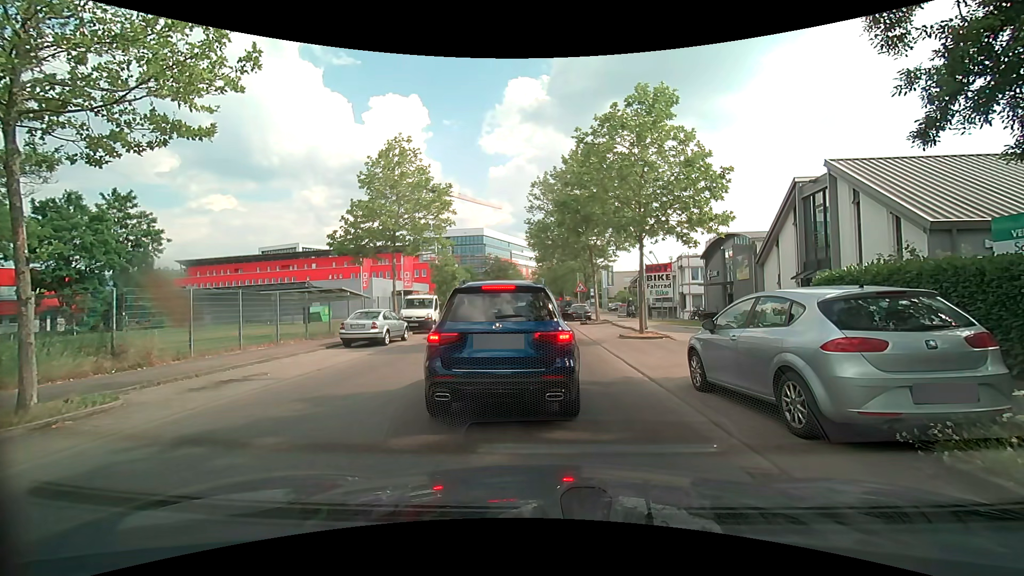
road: unclassified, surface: asphalt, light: Day
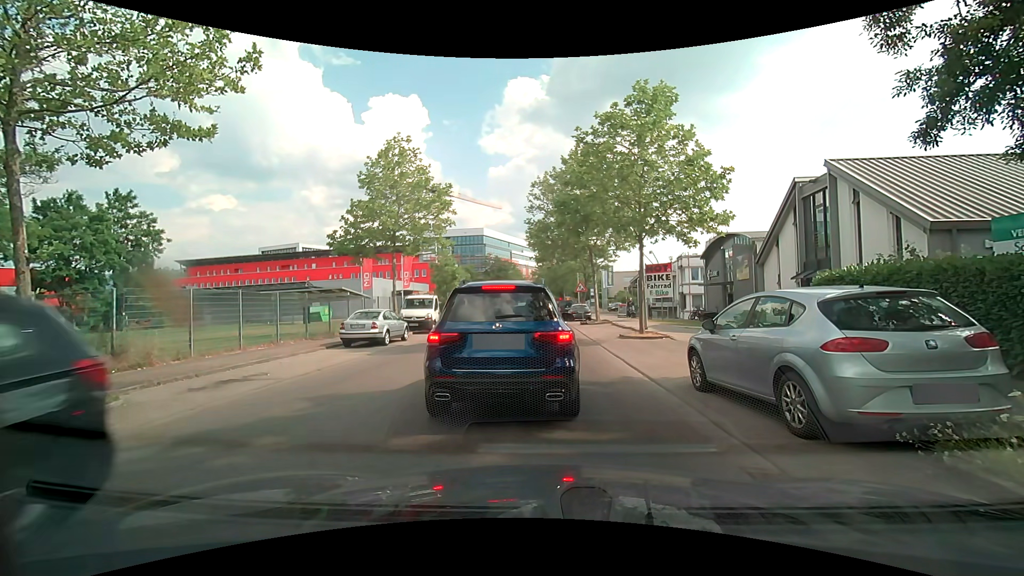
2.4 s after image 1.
(0.0, 0.0) m; 0°
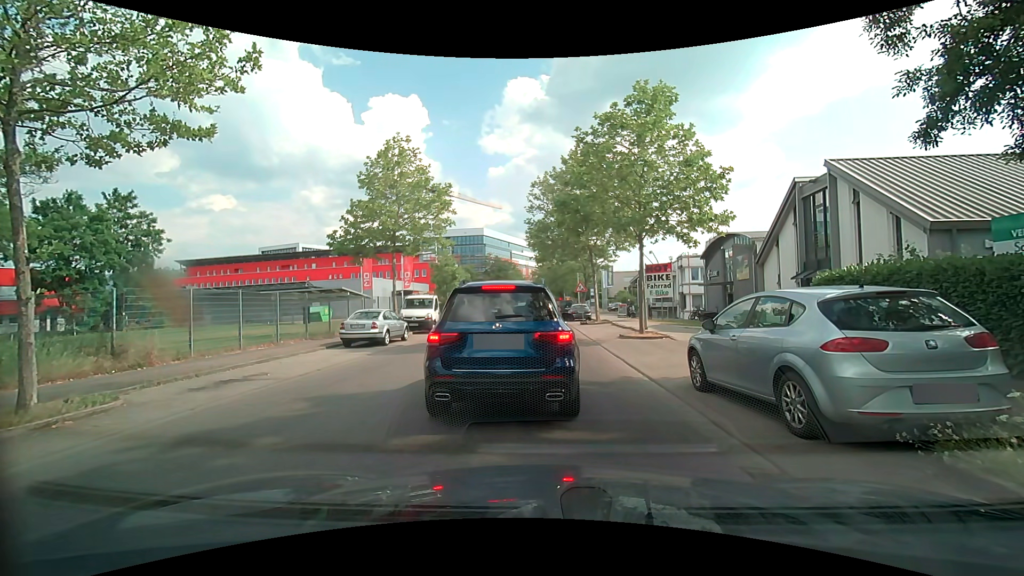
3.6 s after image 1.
(0.0, 0.0) m; 0°
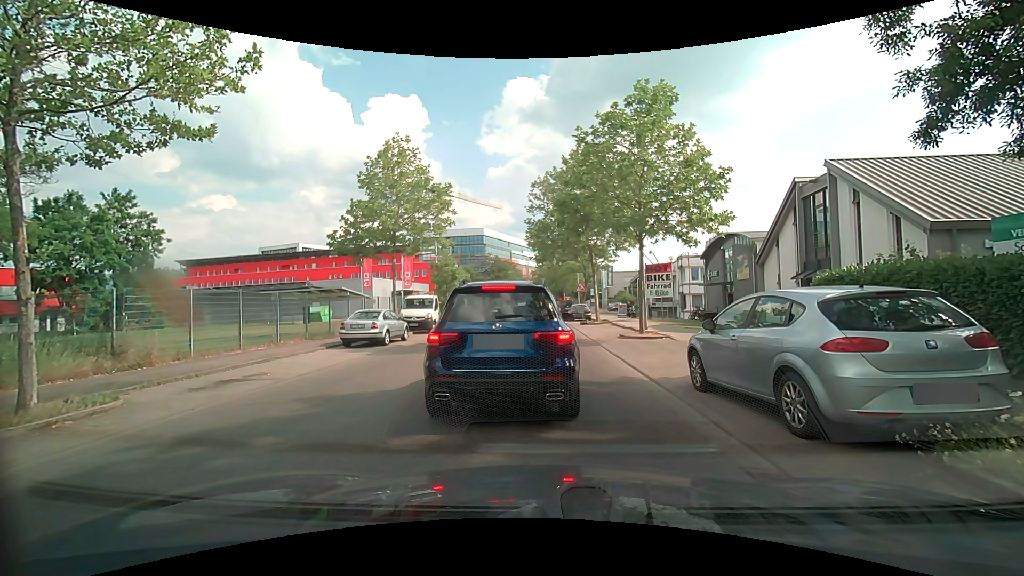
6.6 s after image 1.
(0.0, 0.0) m; 0°
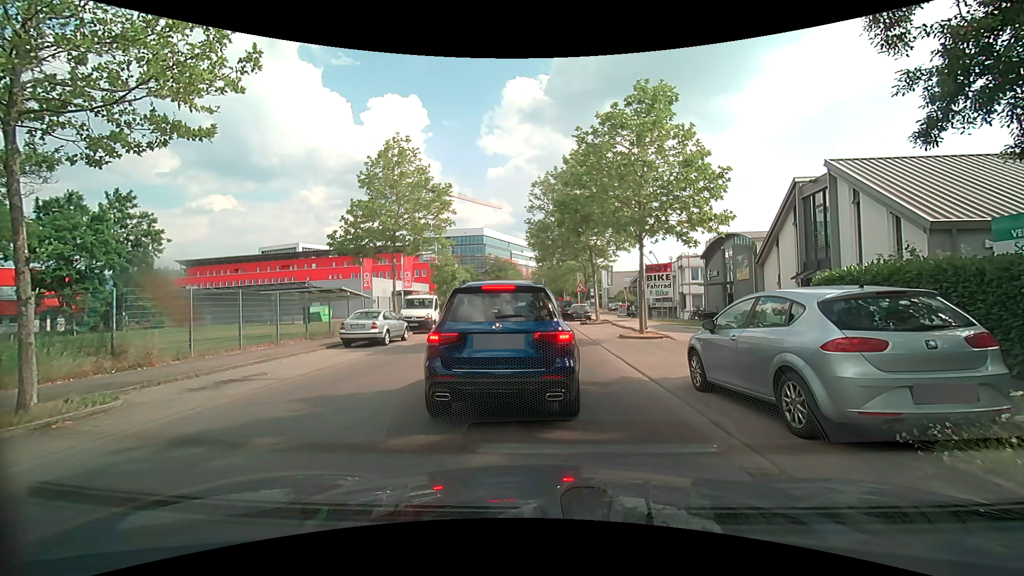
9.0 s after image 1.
(0.0, 0.0) m; 0°
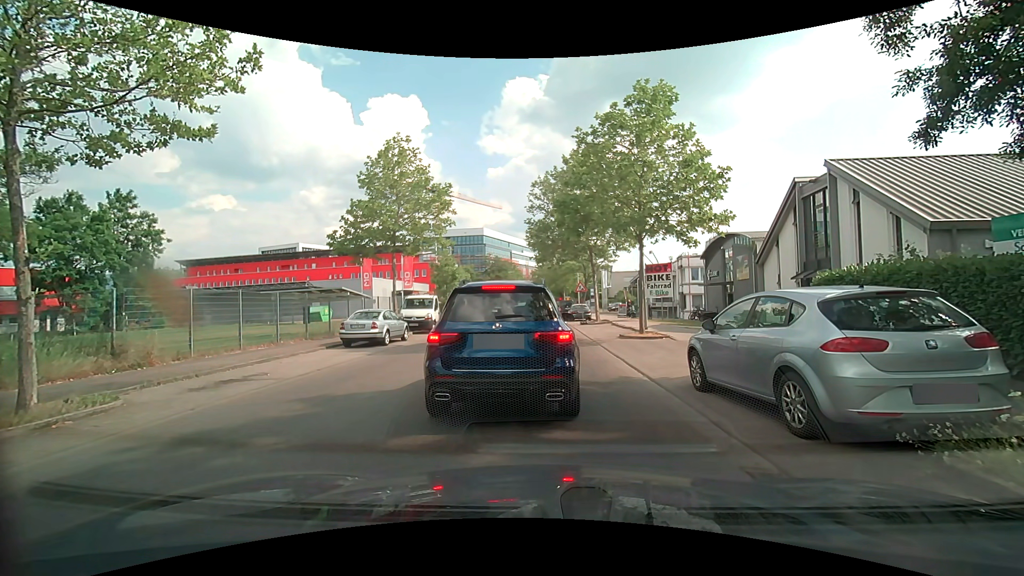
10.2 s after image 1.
(0.0, 0.0) m; 0°
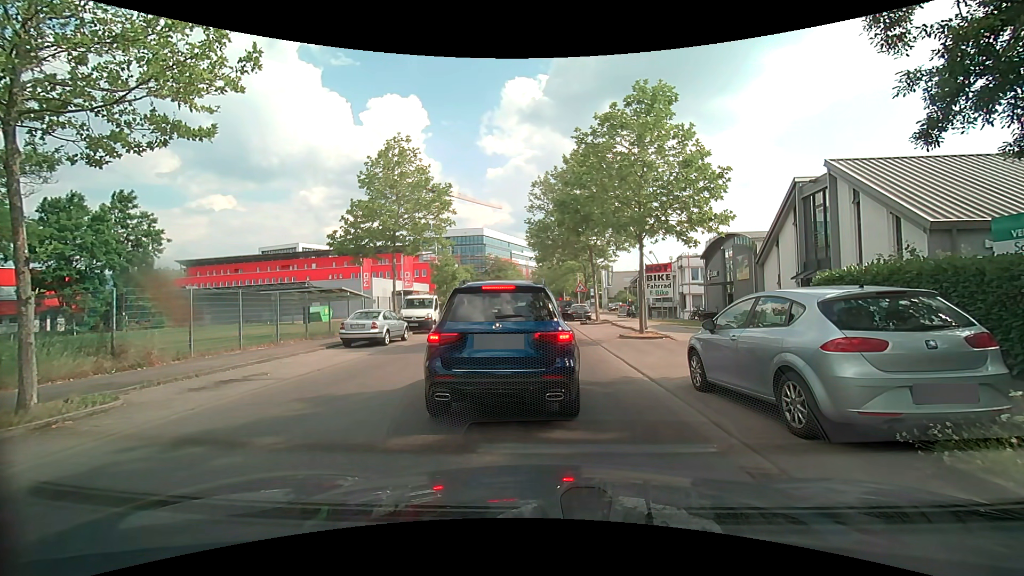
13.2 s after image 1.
(0.0, 0.0) m; 0°
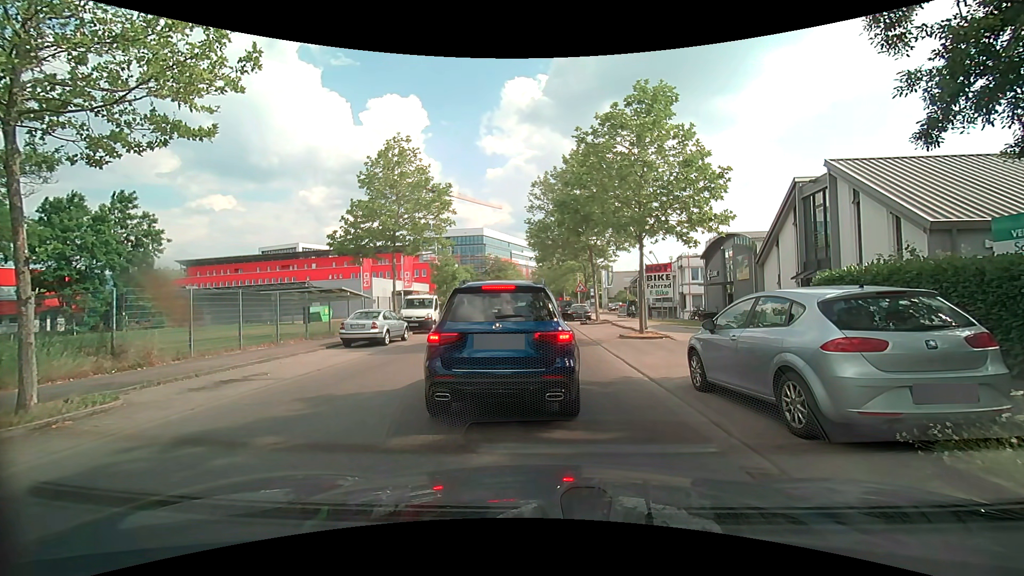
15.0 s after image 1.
(0.0, 0.0) m; 0°
